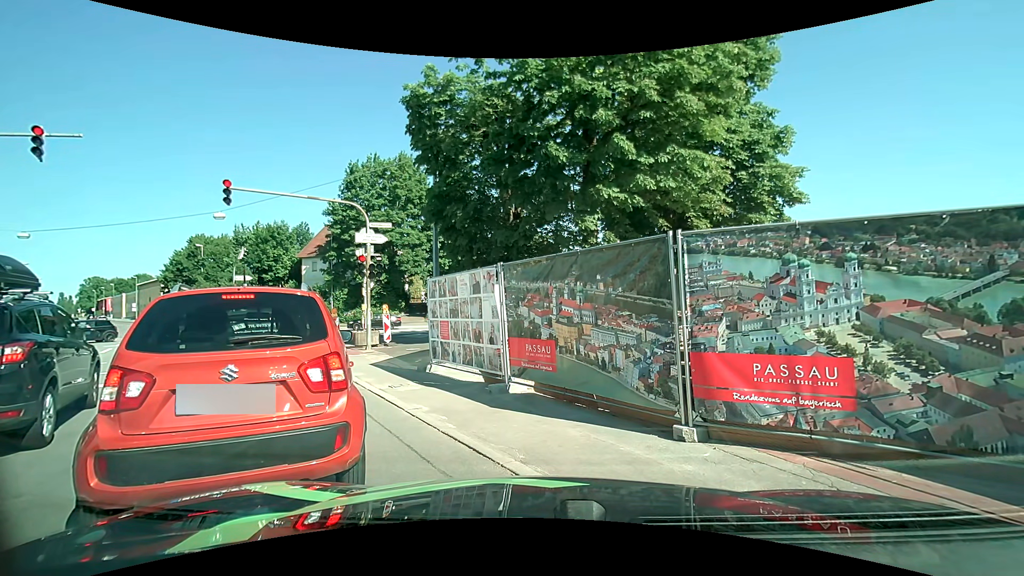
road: primary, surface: asphalt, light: Day
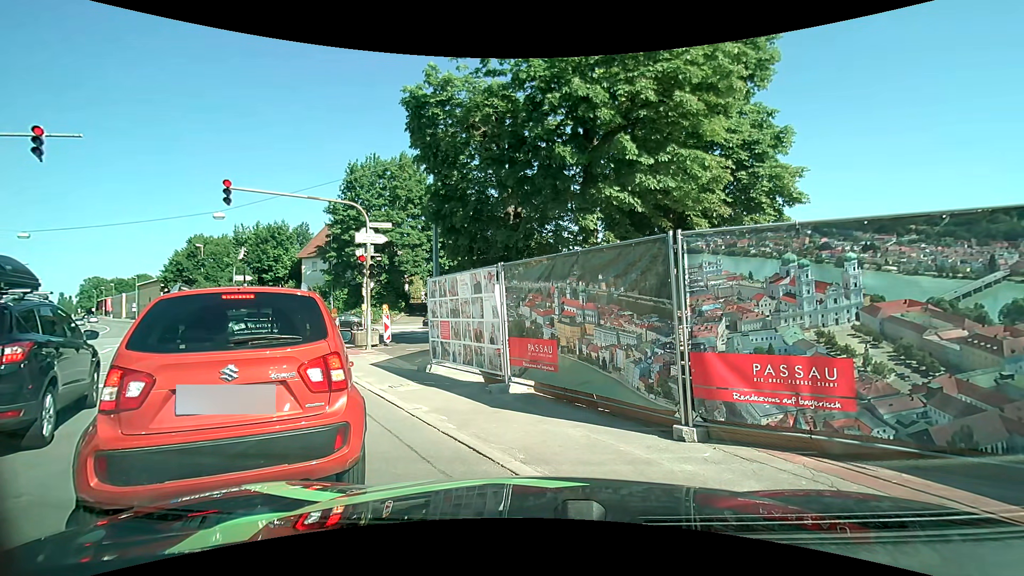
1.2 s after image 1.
(0.0, 0.0) m; 0°
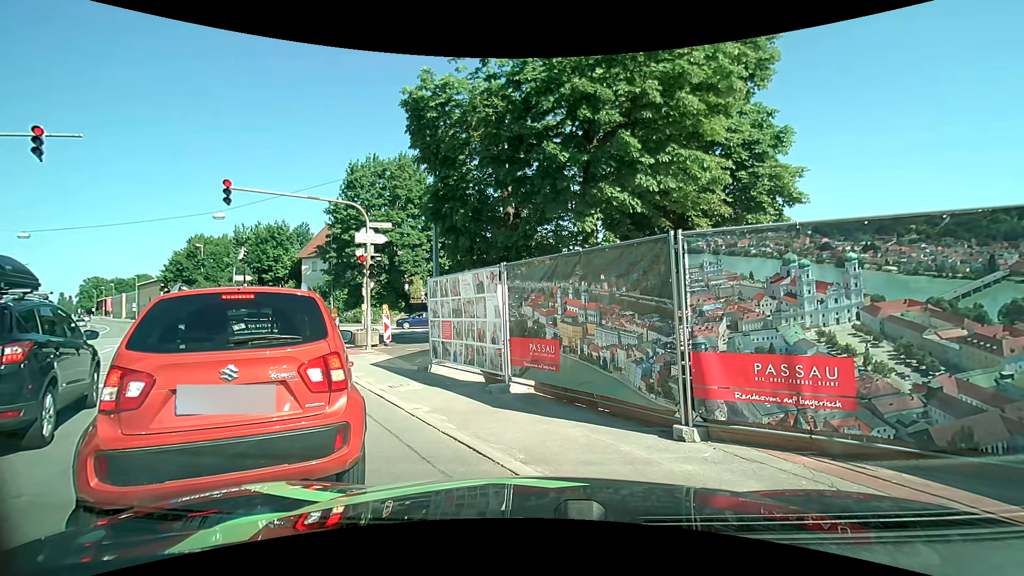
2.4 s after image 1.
(0.0, 0.0) m; 0°
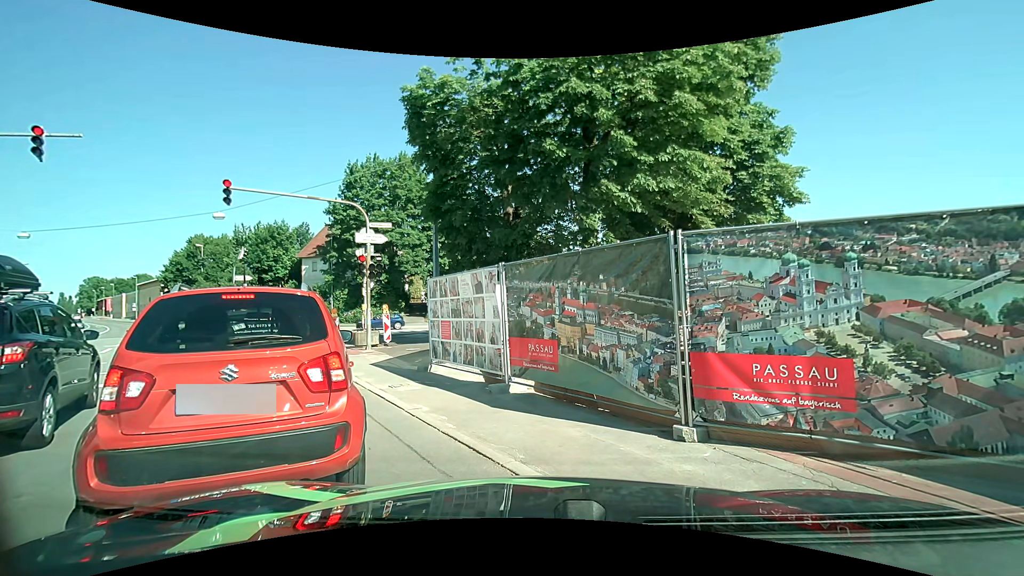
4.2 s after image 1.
(0.0, 0.0) m; 0°
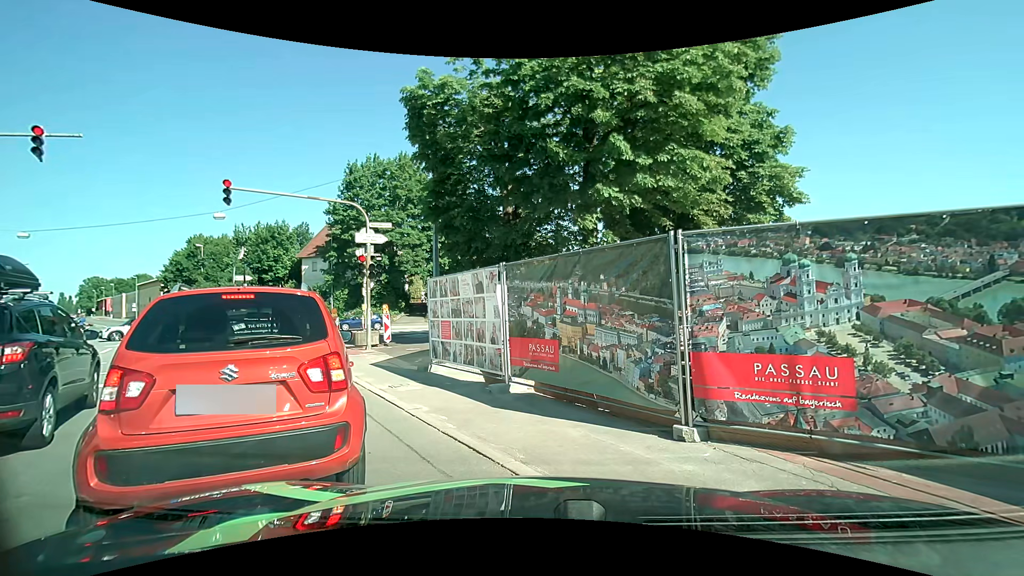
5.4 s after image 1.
(0.0, 0.0) m; 0°
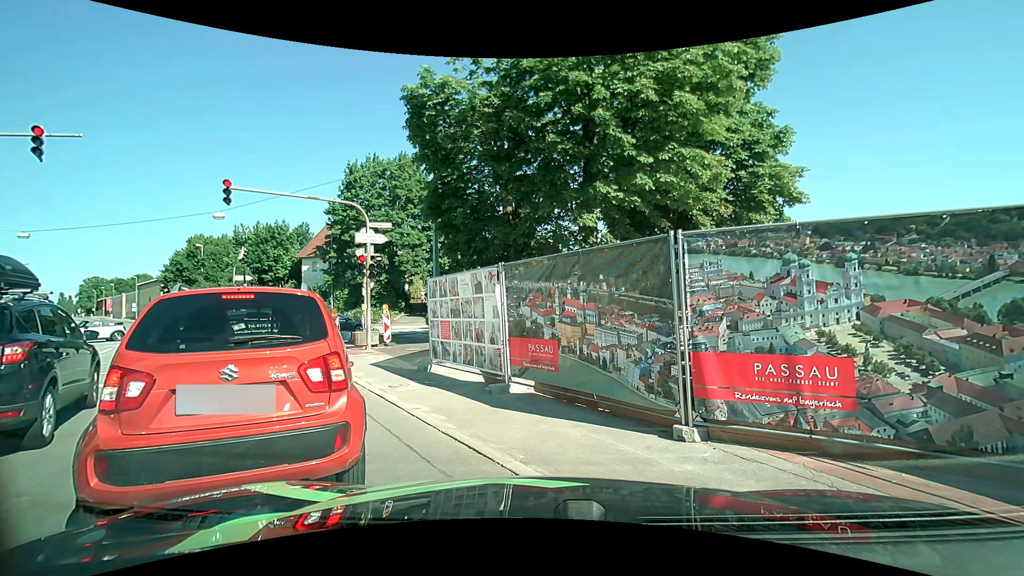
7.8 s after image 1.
(0.0, 0.0) m; 0°
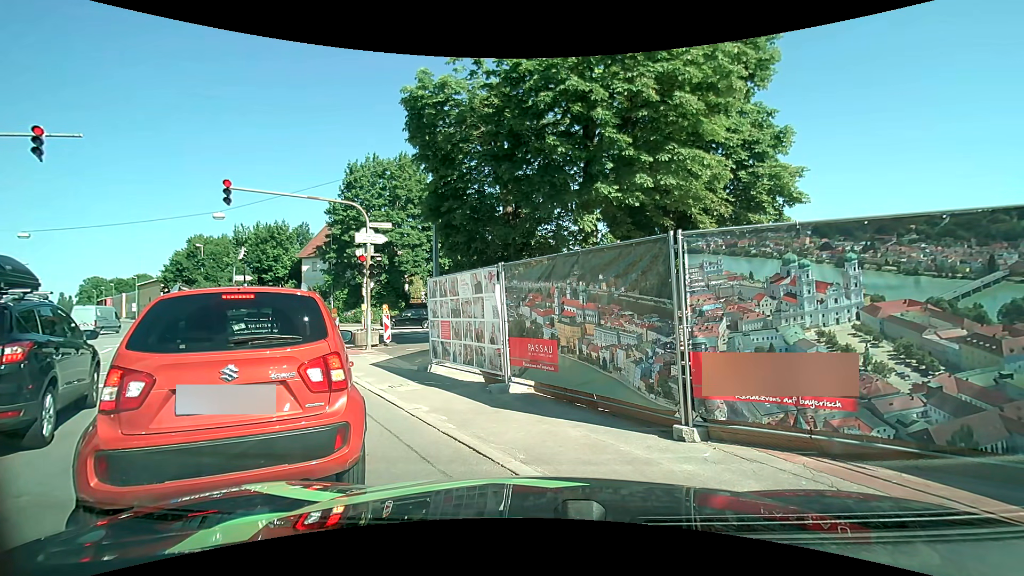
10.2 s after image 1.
(0.0, 0.0) m; 0°
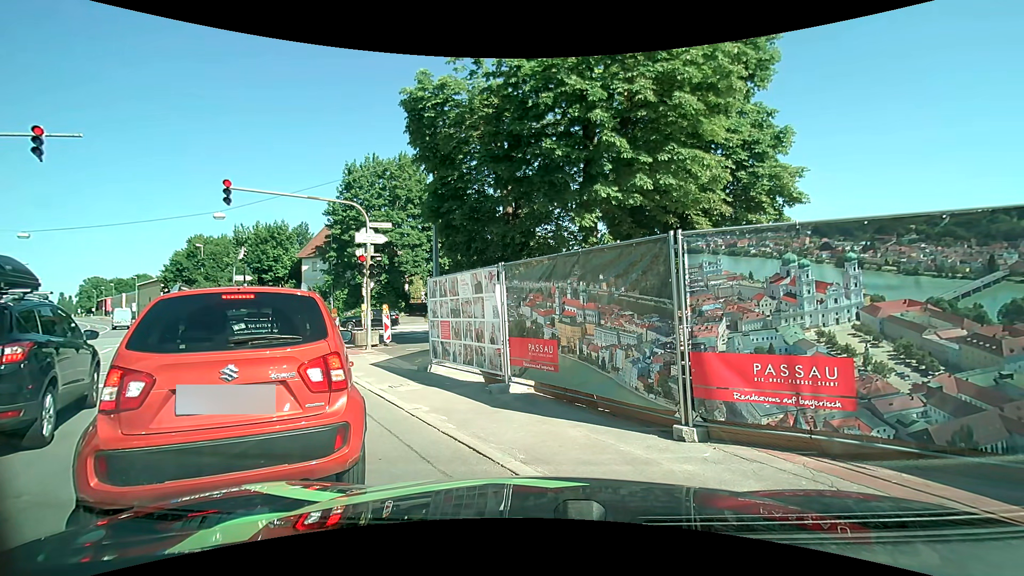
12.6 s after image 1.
(0.0, 0.0) m; 0°
(-4, +9) (-9, +17) (-13, +27) (-10, +36) (-2, +43) (+7, +45) (+17, +44) (+27, +42) (+37, +42) (+47, +44) m
